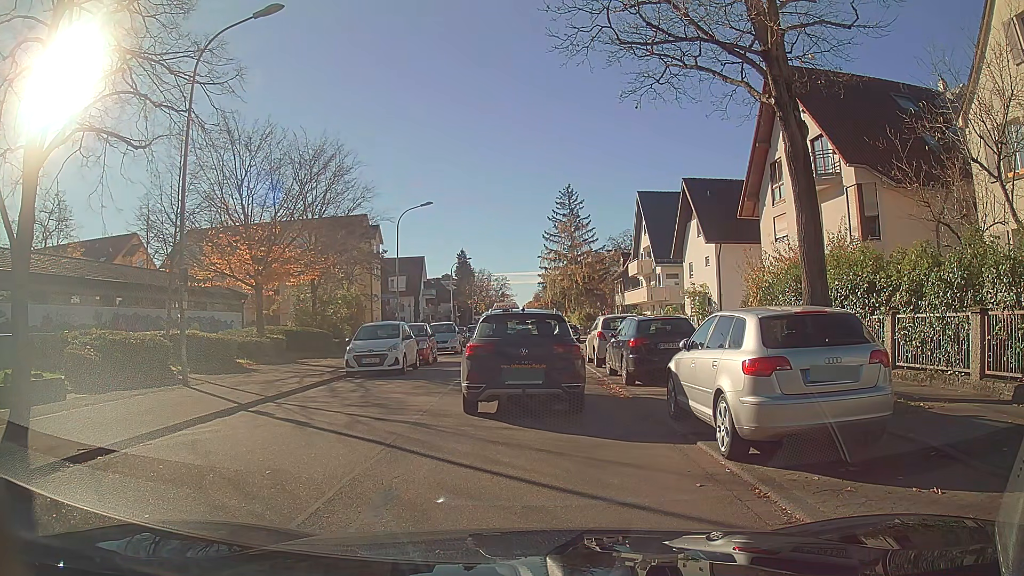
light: Day
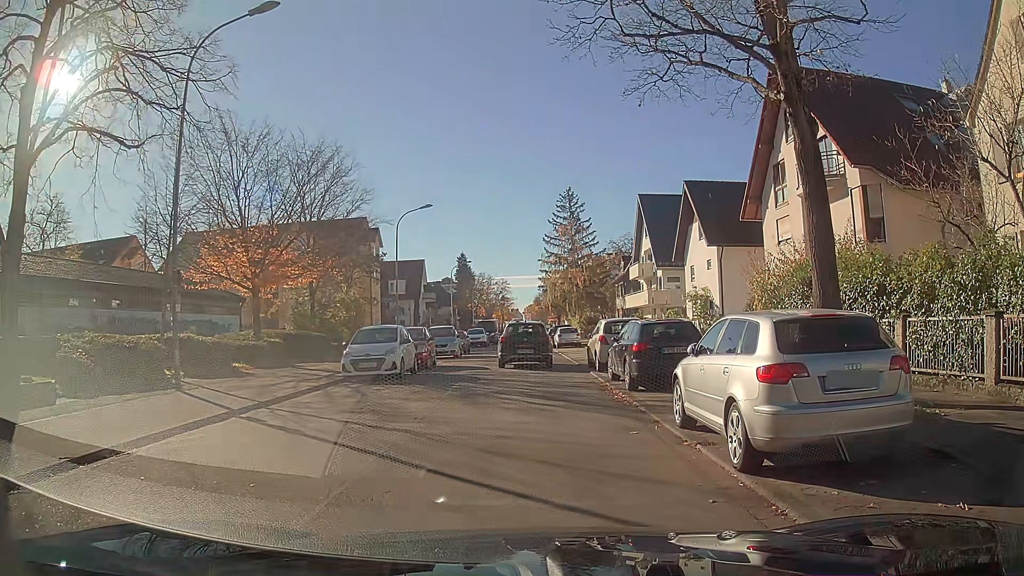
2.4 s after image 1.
(0.0, +0.4) m; 0°
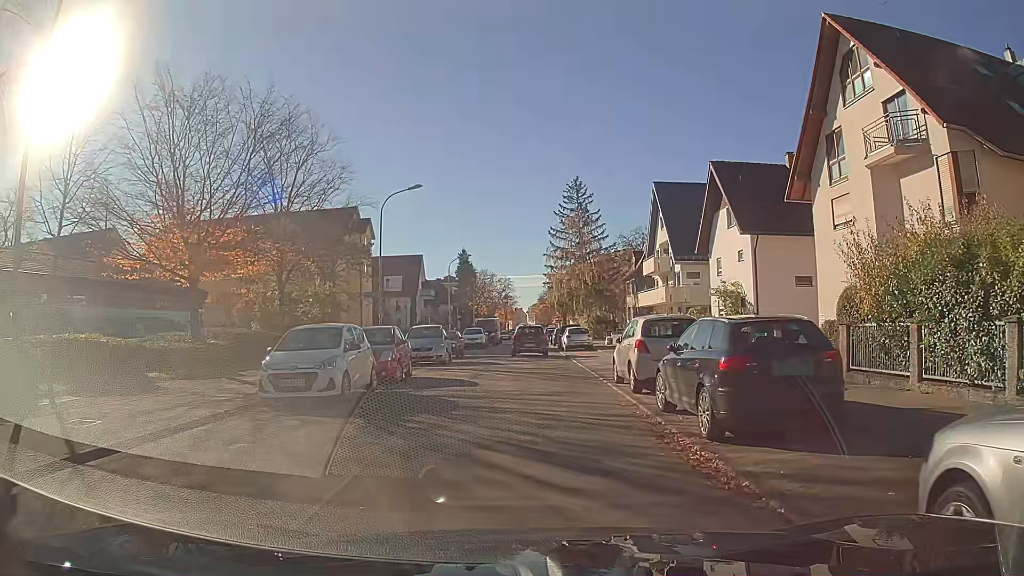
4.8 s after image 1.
(+0.1, +6.3) m; +1°
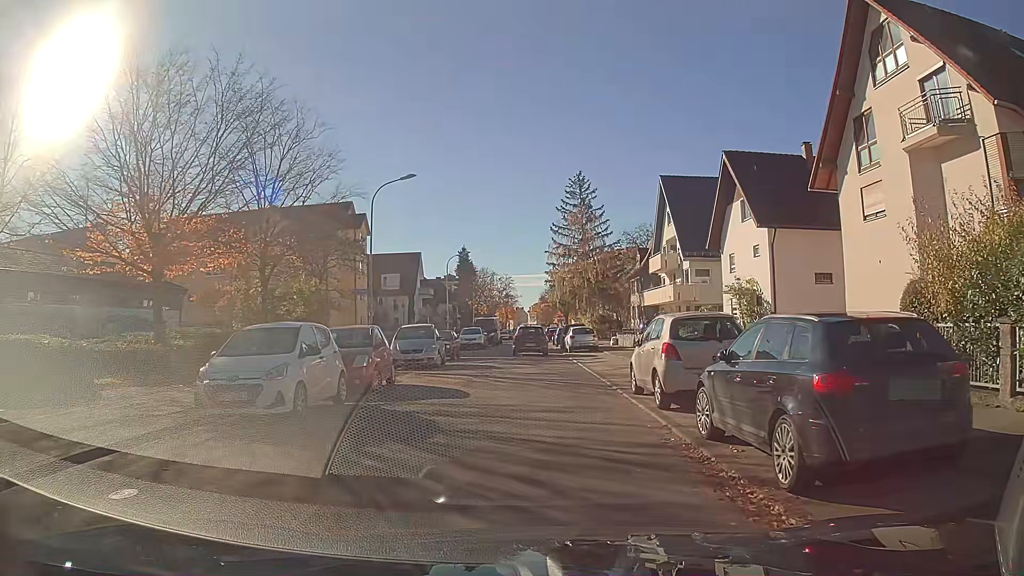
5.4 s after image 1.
(0.0, +2.6) m; 0°
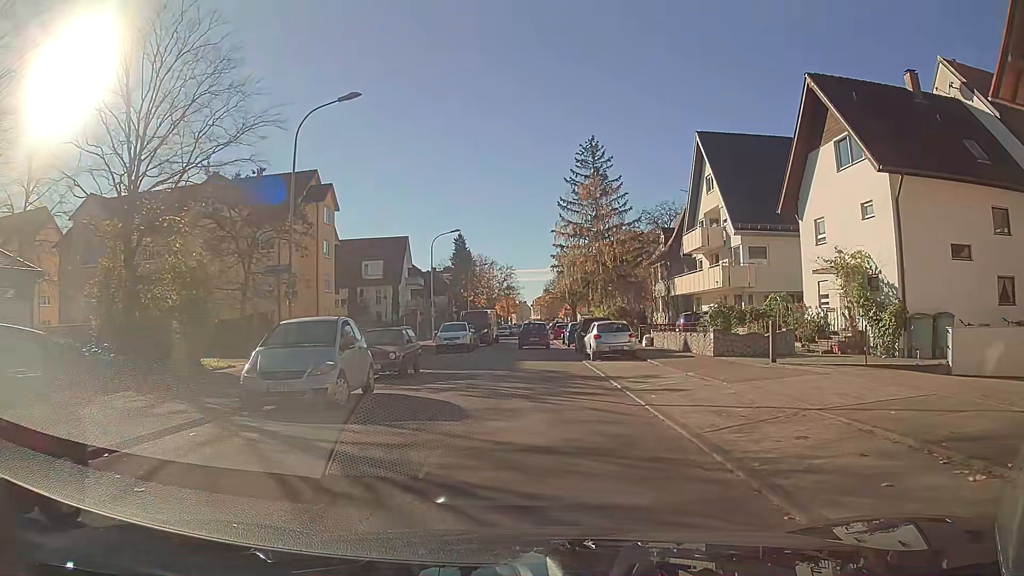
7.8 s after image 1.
(0.0, +12.5) m; 0°
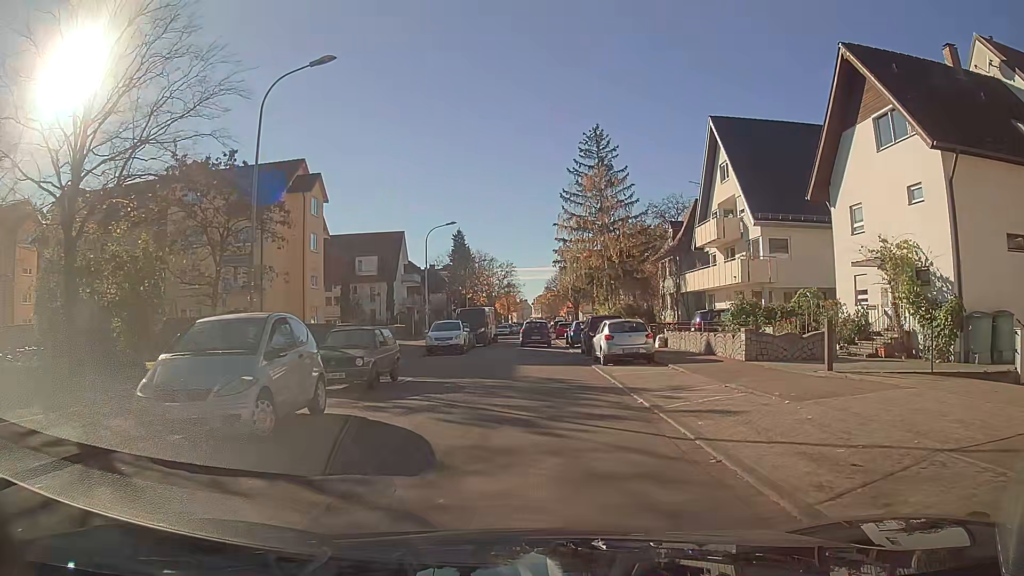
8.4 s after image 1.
(0.0, +3.4) m; 0°
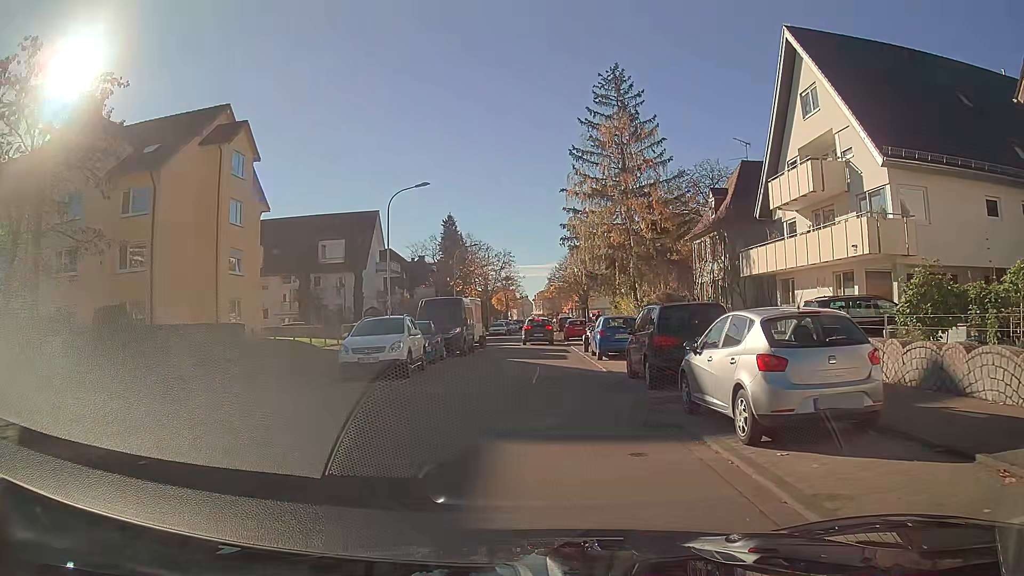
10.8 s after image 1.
(0.0, +14.1) m; 0°
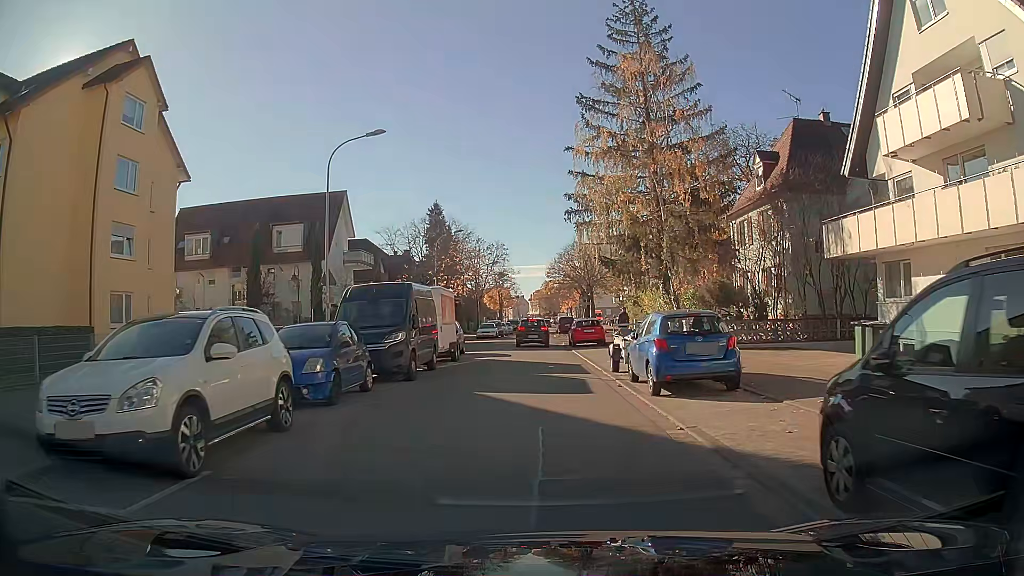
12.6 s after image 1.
(0.0, +11.0) m; 0°
(0, +10) (0, +20) (0, +30) (0, +40) (+1, +50) (+1, +60) (+1, +70) (+1, +80) (+2, +90) (+2, +100) m
